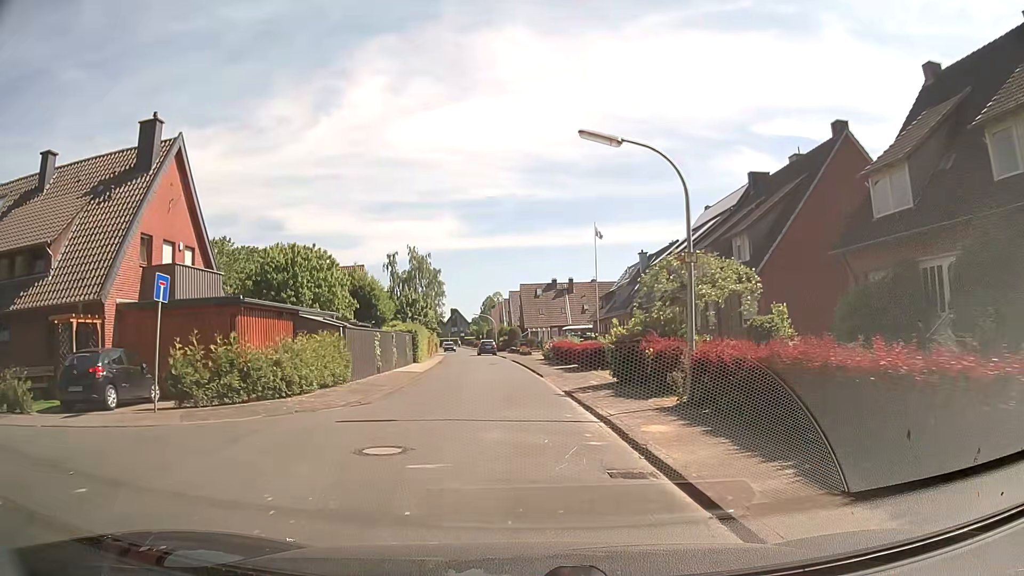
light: Day
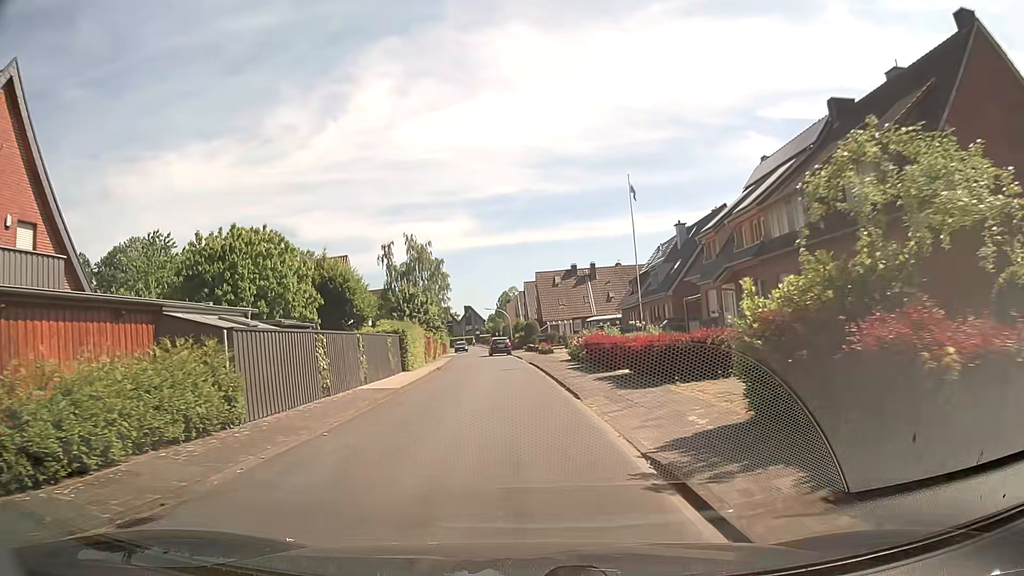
(-0.2, +10.6) m; -2°
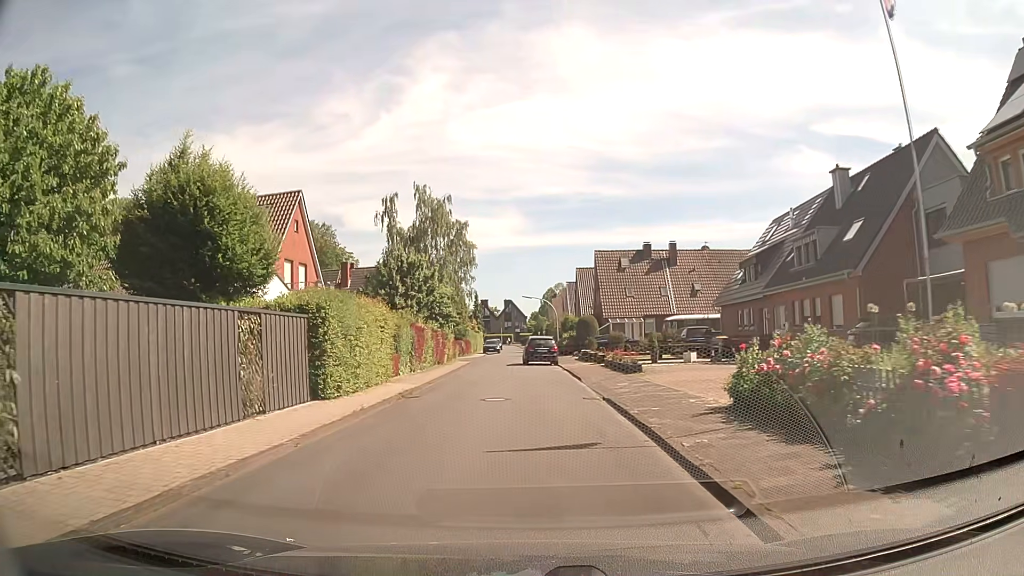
(-0.5, +21.2) m; -3°
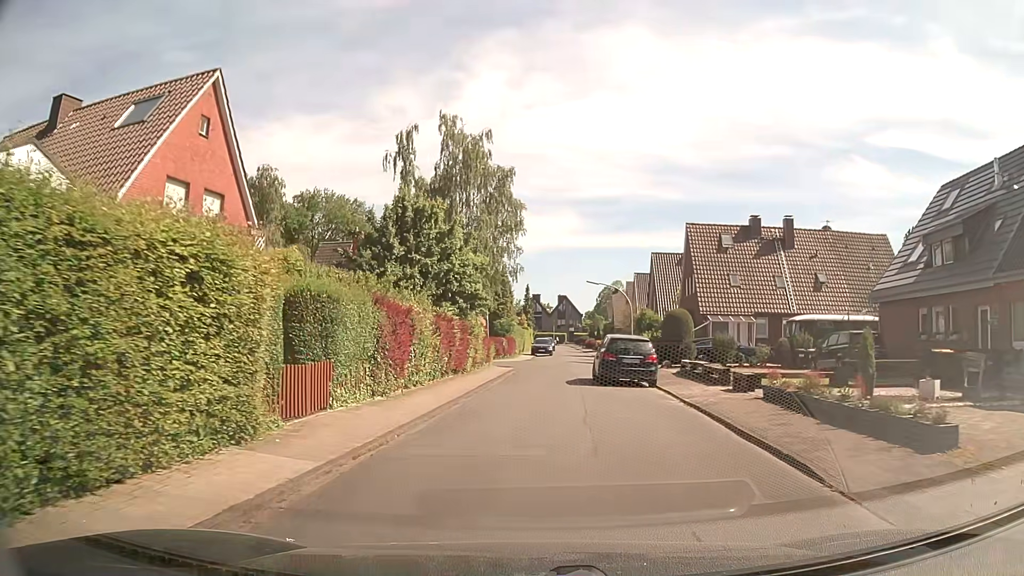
(-0.8, +15.4) m; -5°
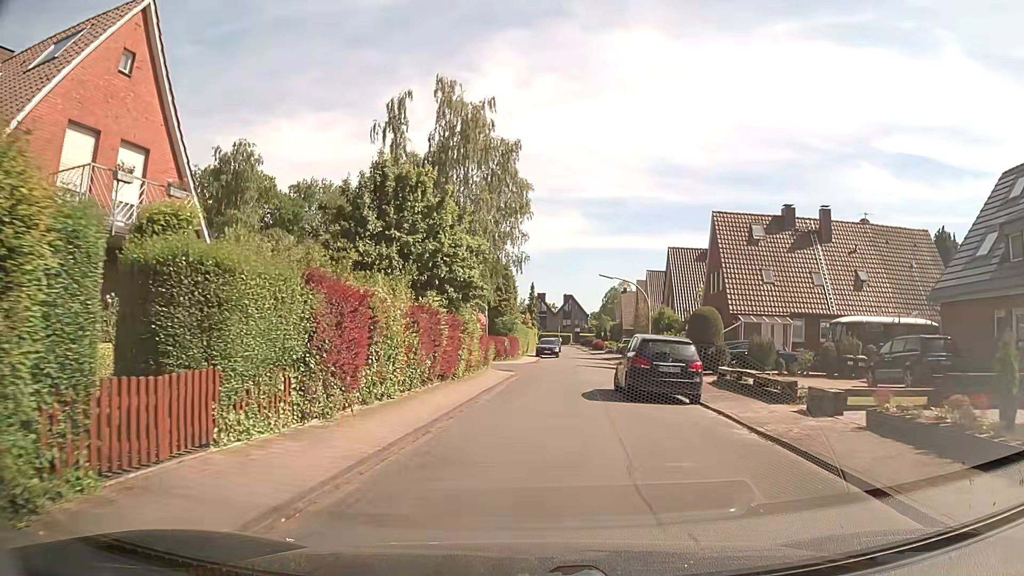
(0.0, +4.8) m; -1°
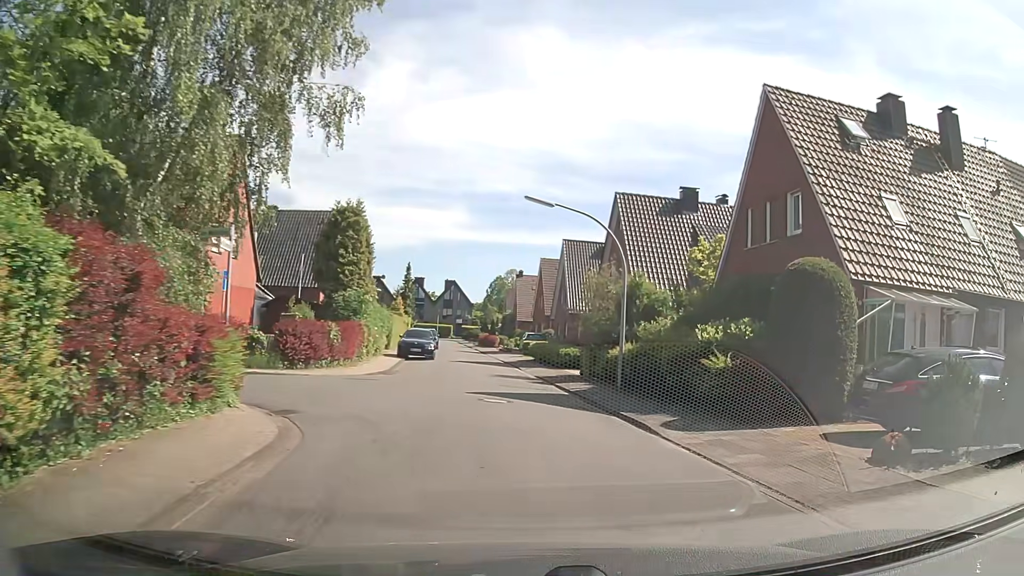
(+0.9, +20.2) m; +11°
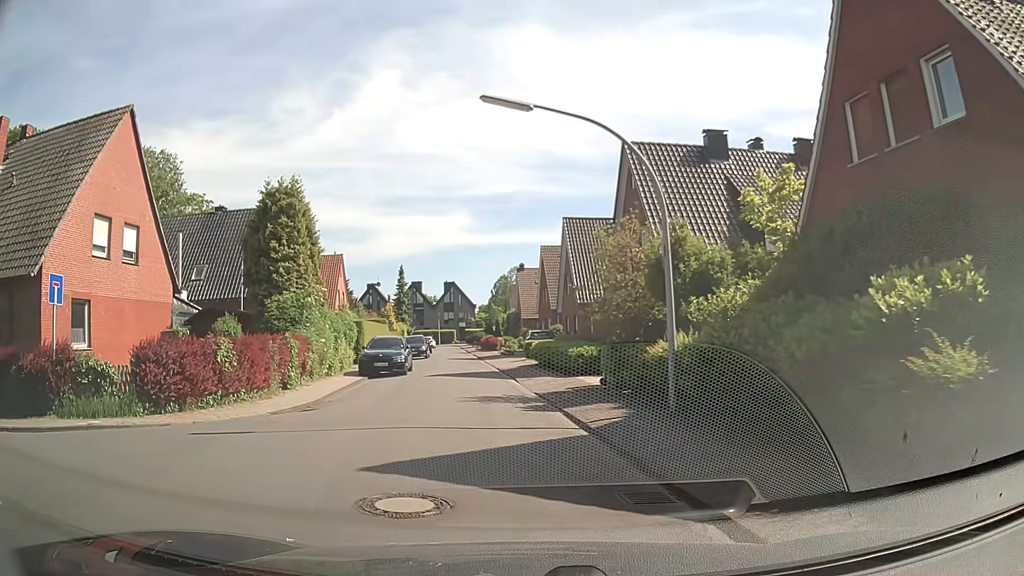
(+0.5, +7.8) m; +1°
